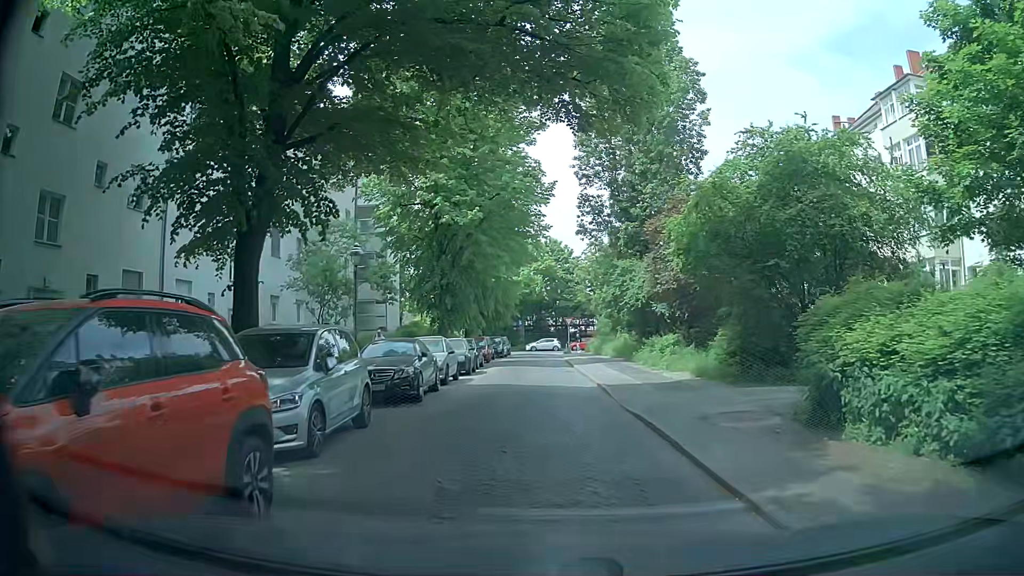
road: residential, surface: sett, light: Day
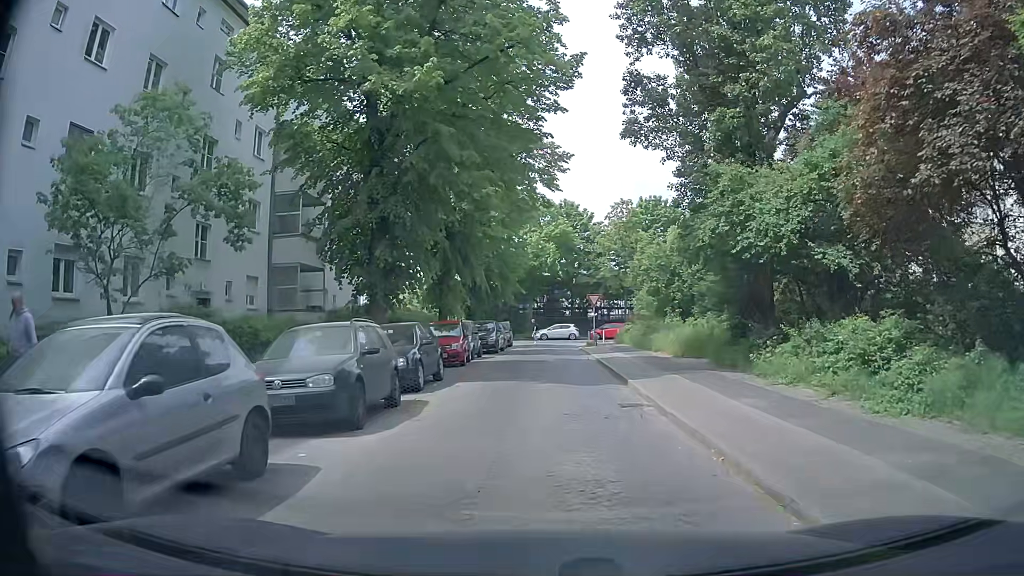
(-0.8, +16.9) m; -1°
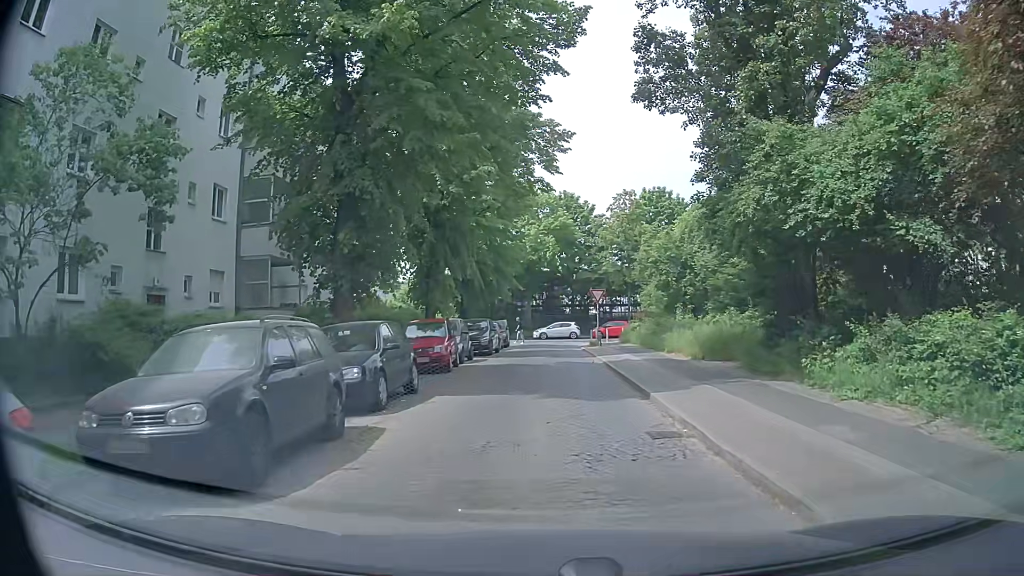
(-0.1, +3.3) m; 0°
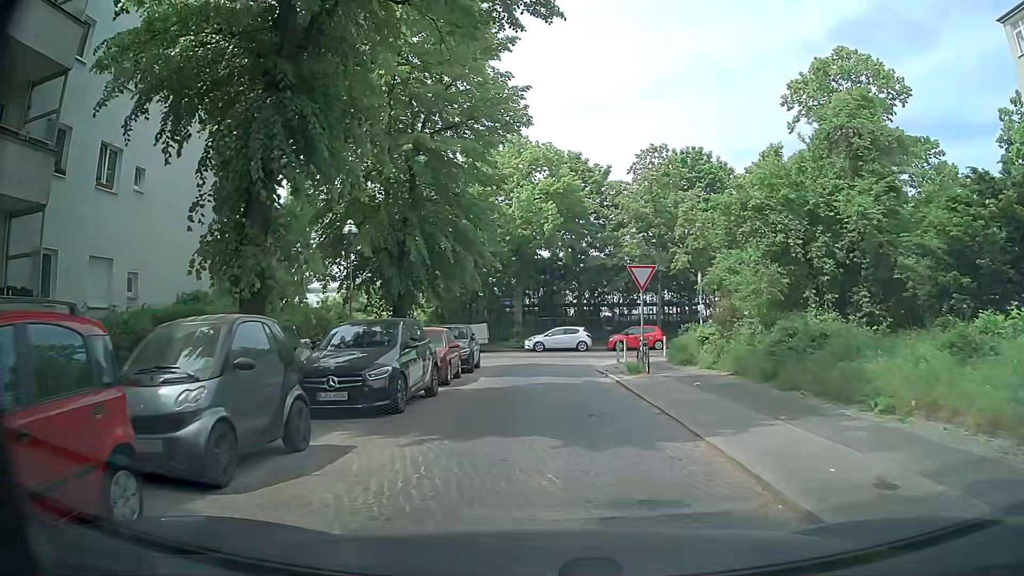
(-0.4, +17.5) m; -2°
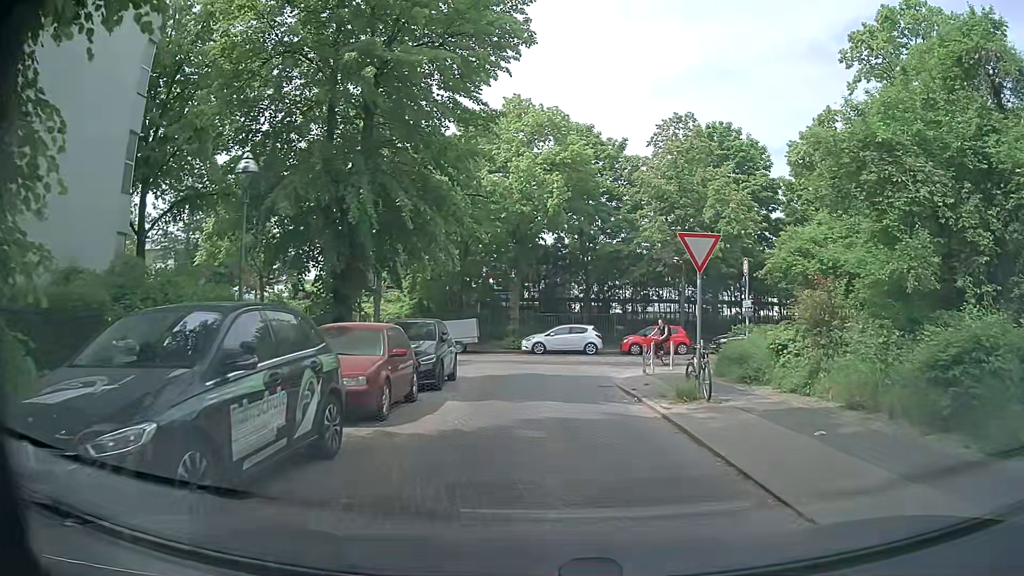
(0.0, +6.7) m; +2°
